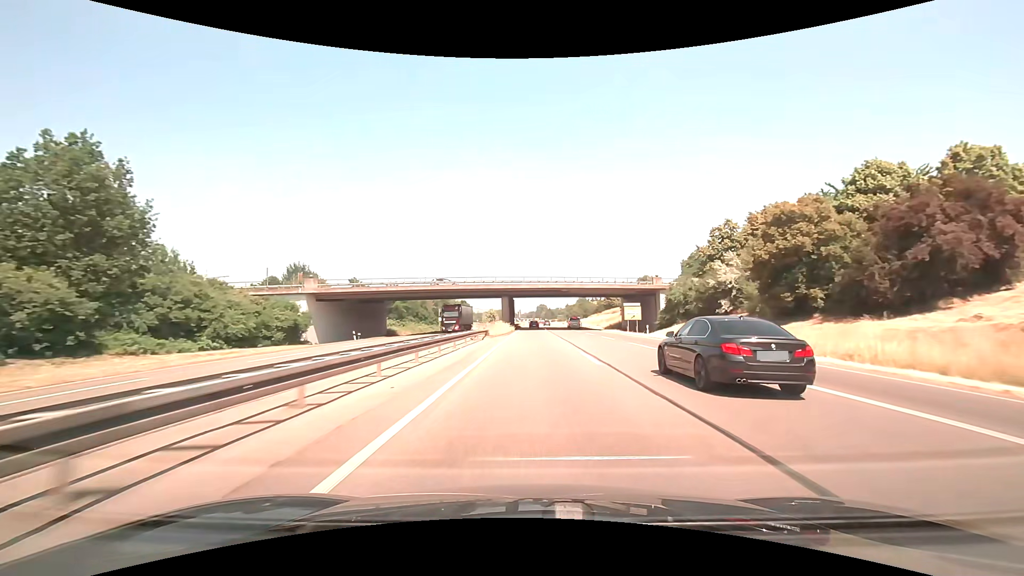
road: trunk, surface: asphalt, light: Day
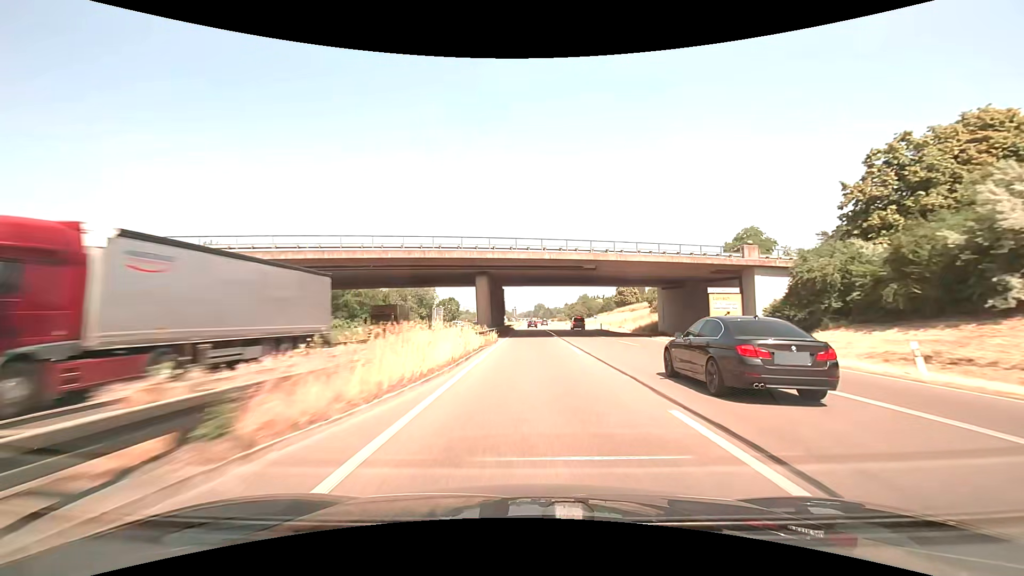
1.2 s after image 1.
(+0.1, +32.4) m; 0°
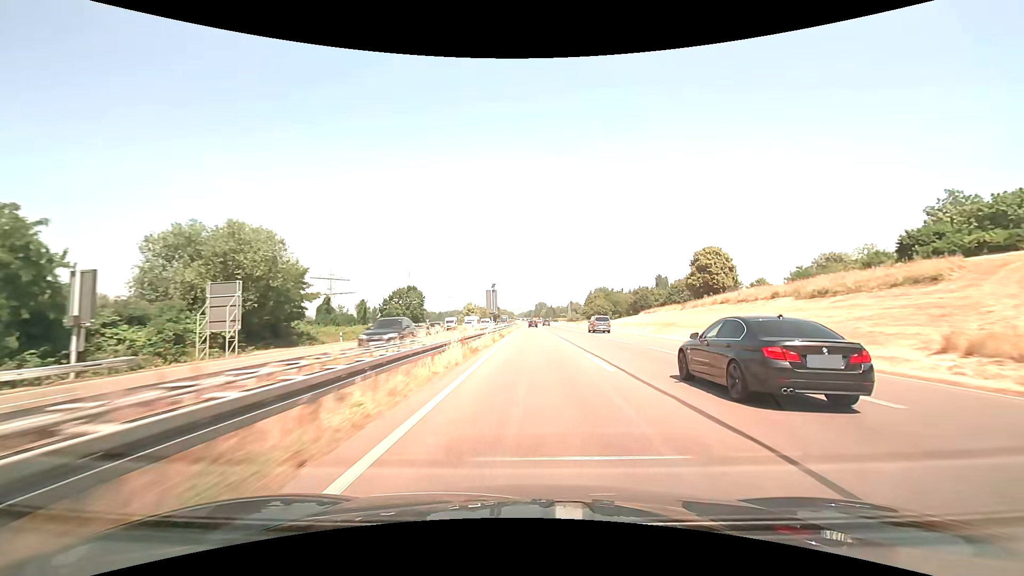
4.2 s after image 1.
(+0.2, +80.0) m; 0°
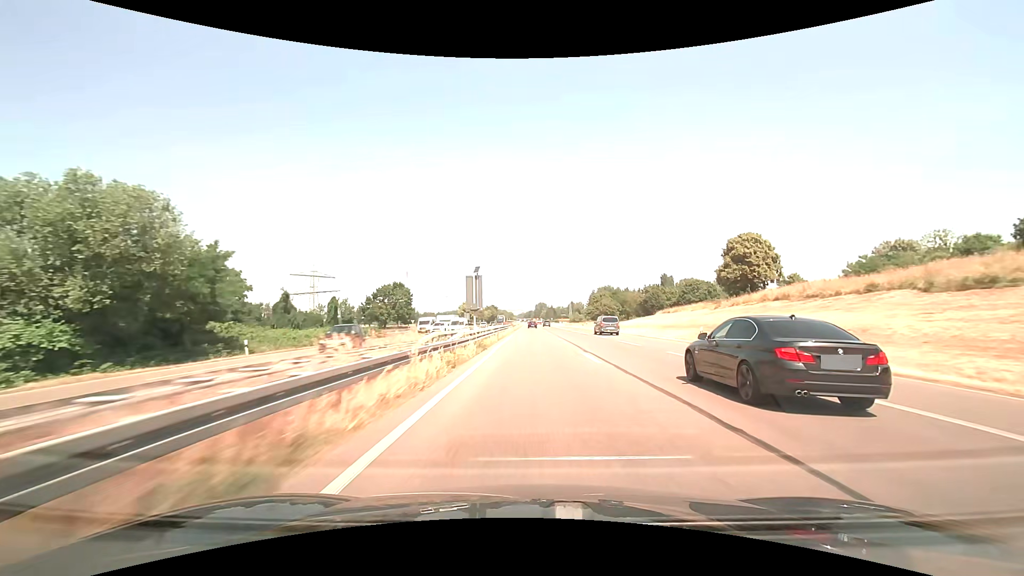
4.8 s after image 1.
(0.0, +15.8) m; 0°
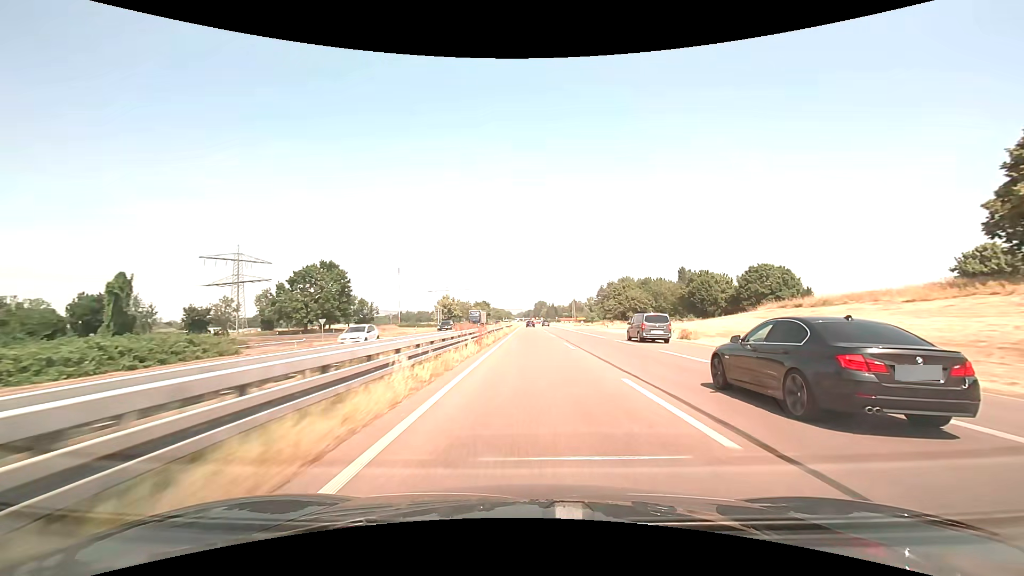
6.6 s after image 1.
(+0.1, +47.4) m; 0°
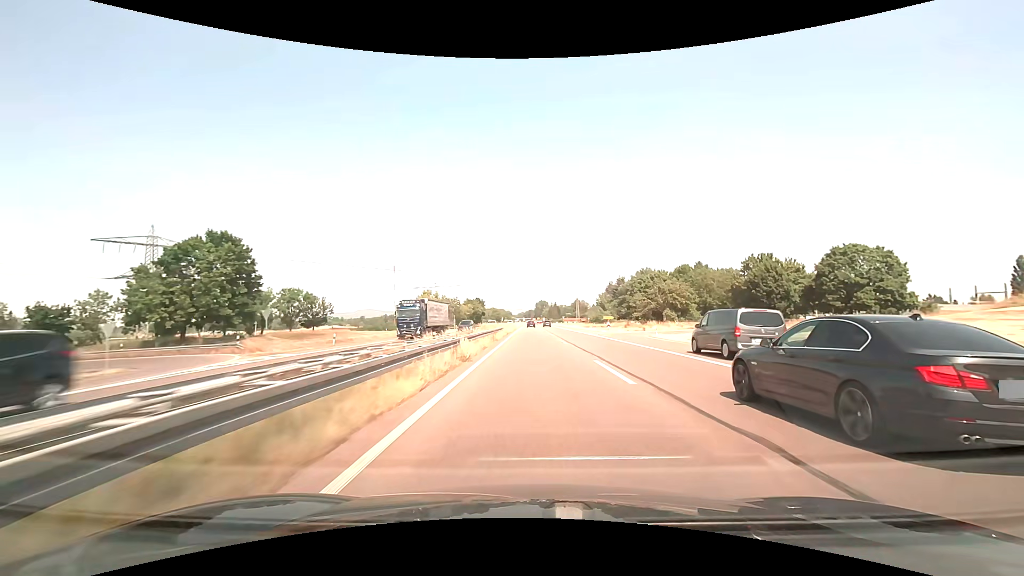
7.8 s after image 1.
(0.0, +31.6) m; 0°
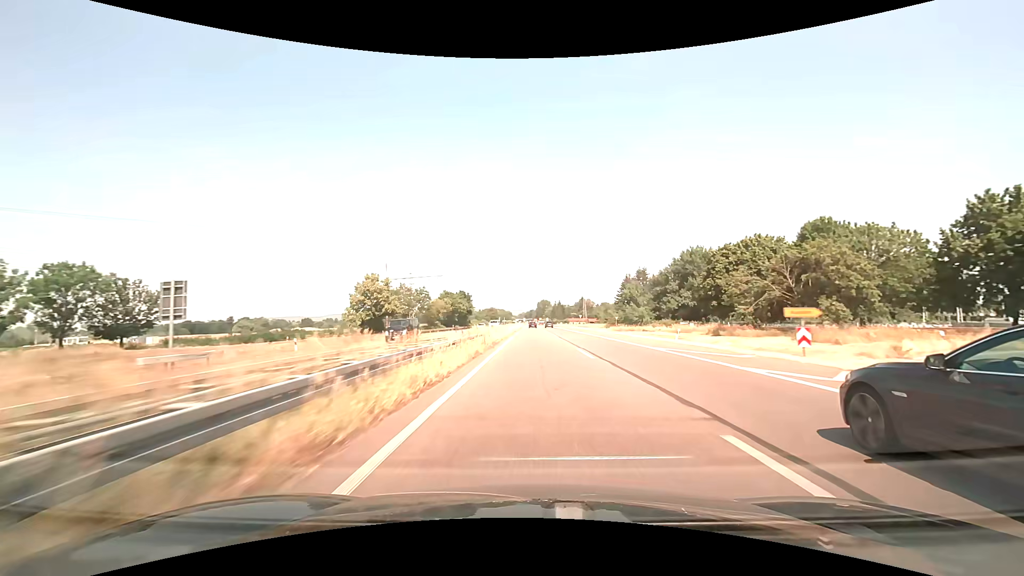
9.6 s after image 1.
(-0.1, +47.6) m; 0°
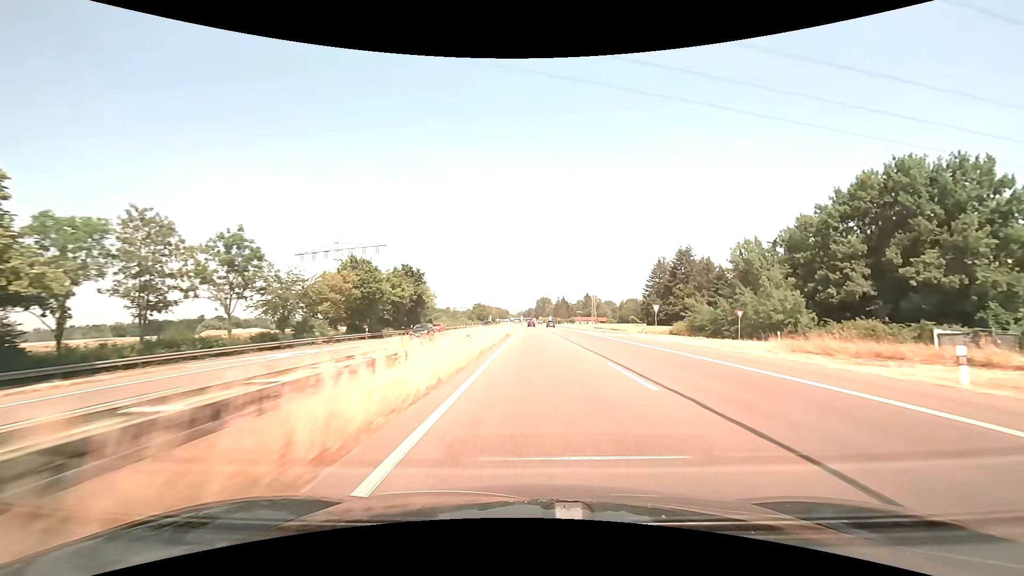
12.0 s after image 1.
(+0.1, +63.8) m; 0°
(0, +10) (0, +20) (0, +30) (0, +40) (0, +50) (0, +60) (0, +70) (0, +80) (0, +90) (0, +100) m
